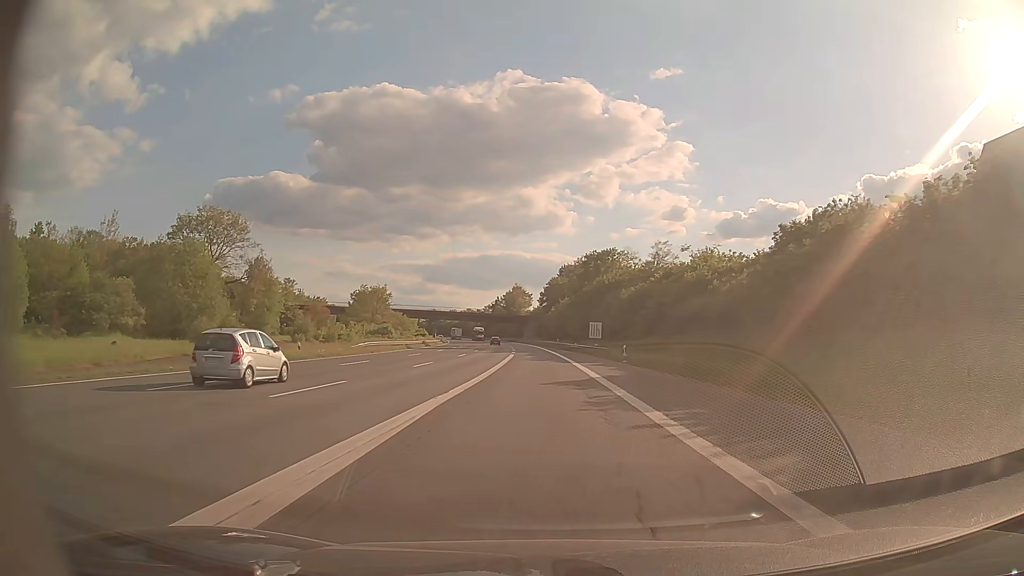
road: motorway_link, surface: asphalt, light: Day
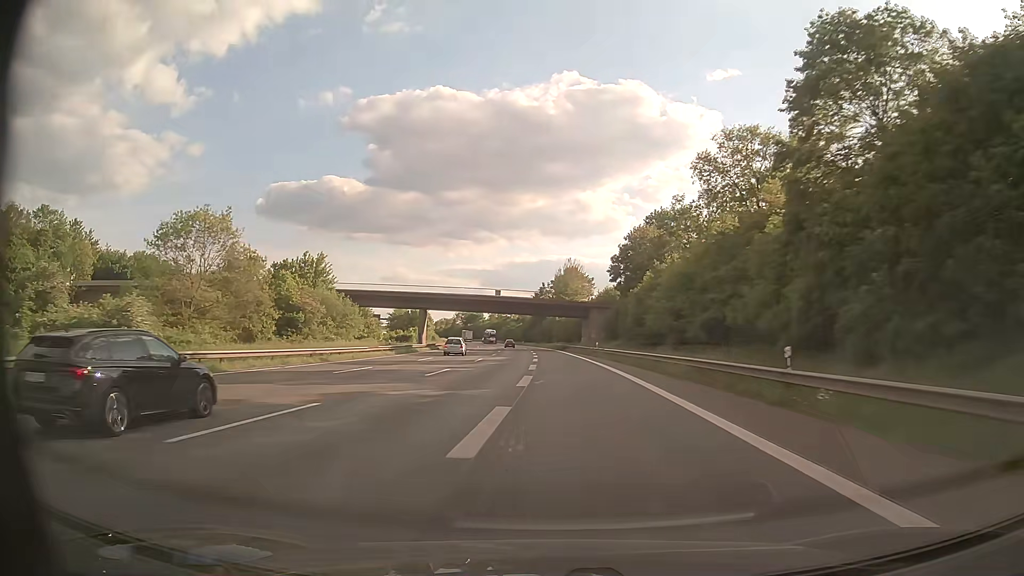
(-2.5, +79.1) m; -5°
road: motorway
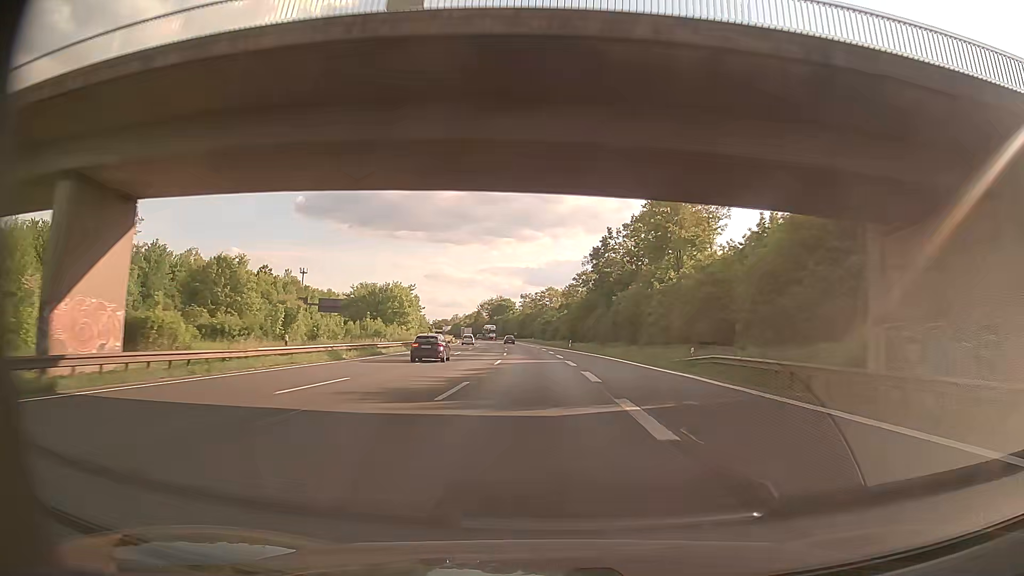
(-3.4, +83.9) m; -4°
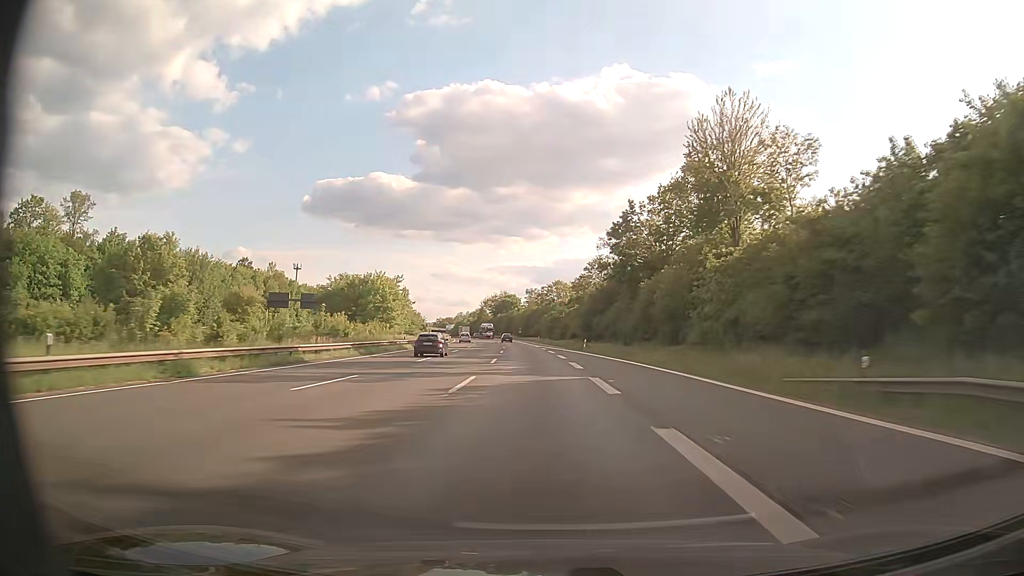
(0.0, +17.3) m; 0°
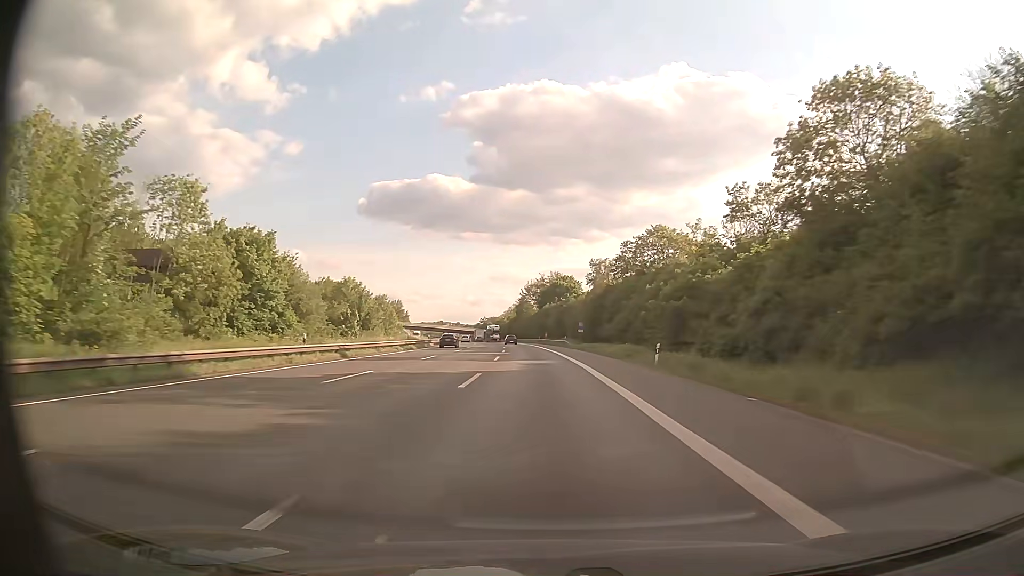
(-3.3, +88.1) m; -5°
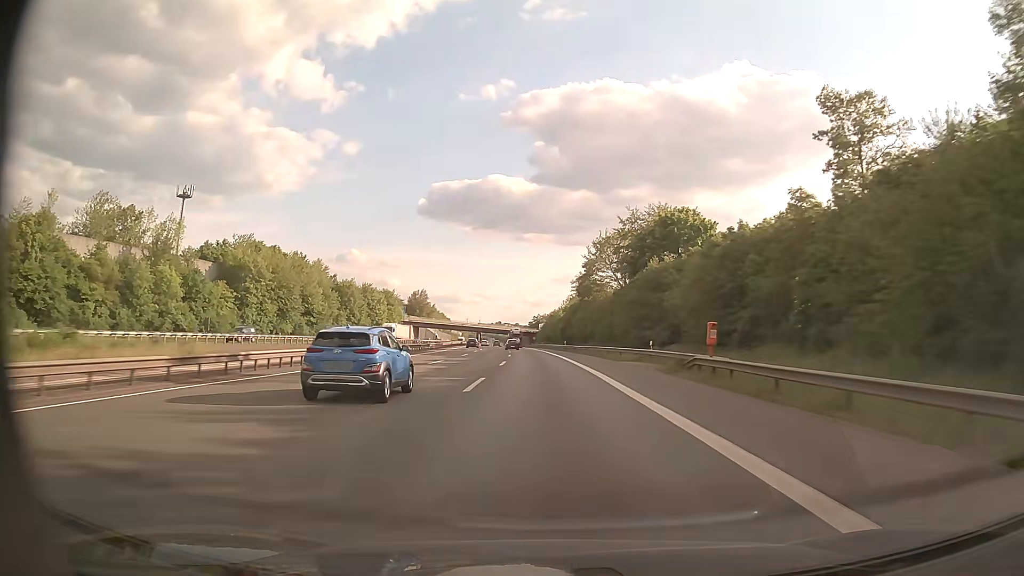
(-4.1, +90.1) m; -5°
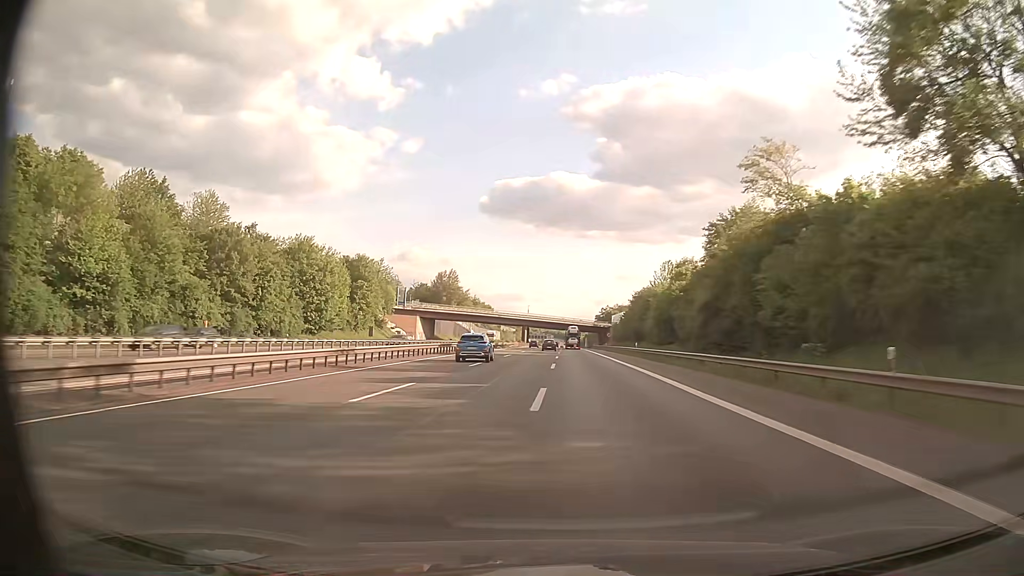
(-3.5, +76.1) m; -5°
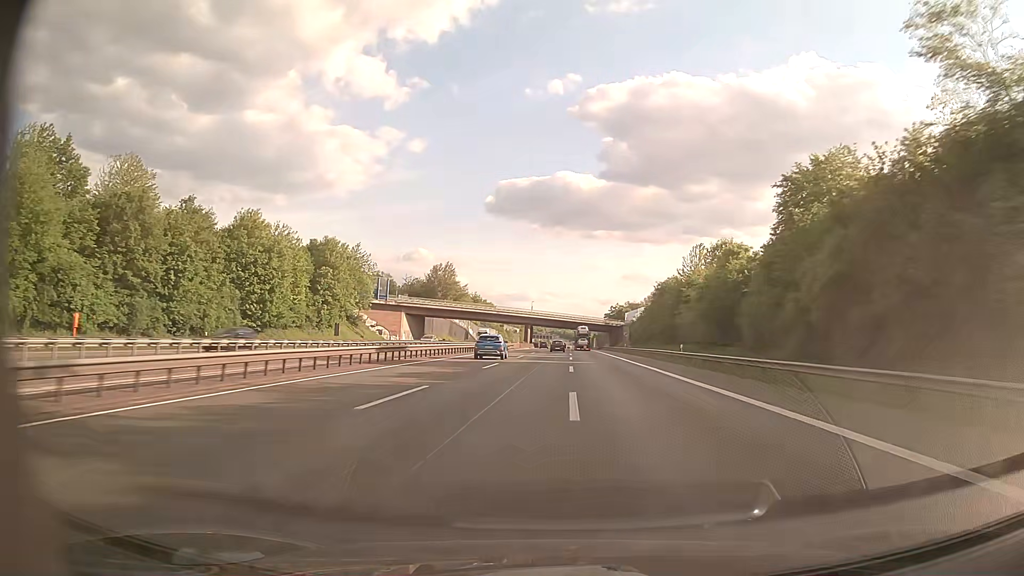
(-0.1, +19.7) m; -1°
(0, +10) (0, +20) (0, +30) (0, +40) (0, +50) (+1, +60) (+1, +70) (+1, +80) (+1, +90) (+2, +100) m
